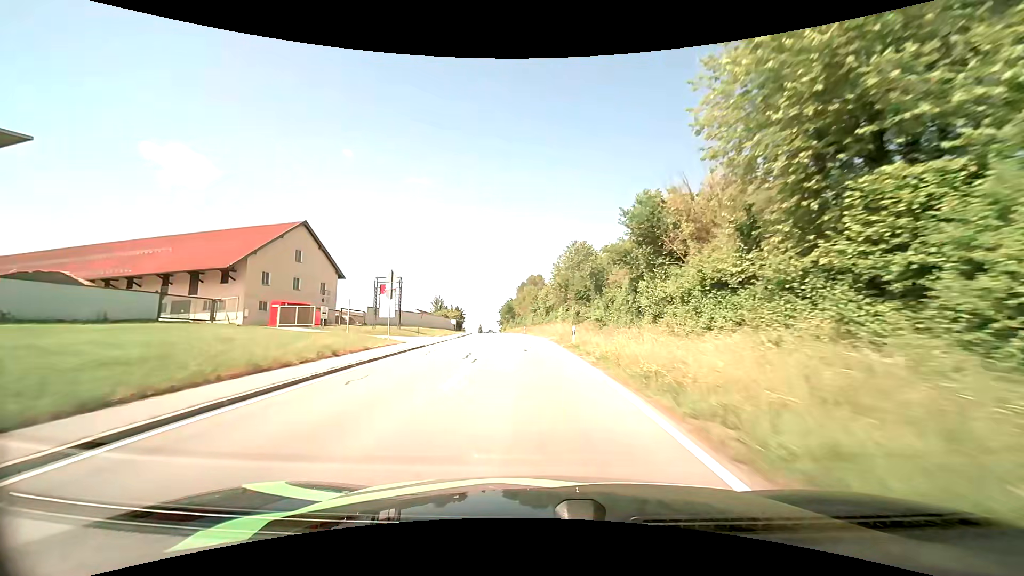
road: tertiary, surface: asphalt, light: Day
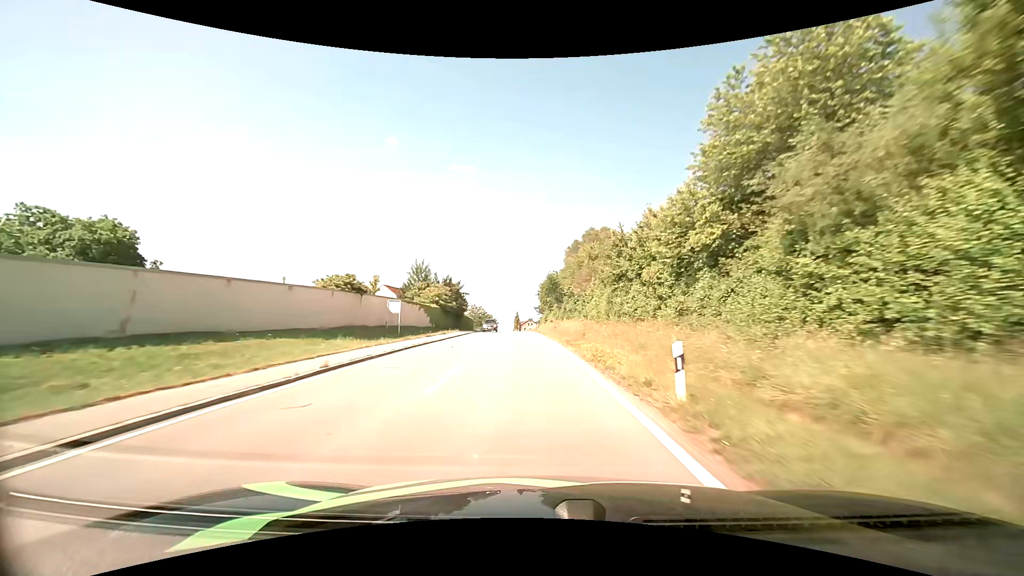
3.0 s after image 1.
(-3.4, +61.1) m; -5°
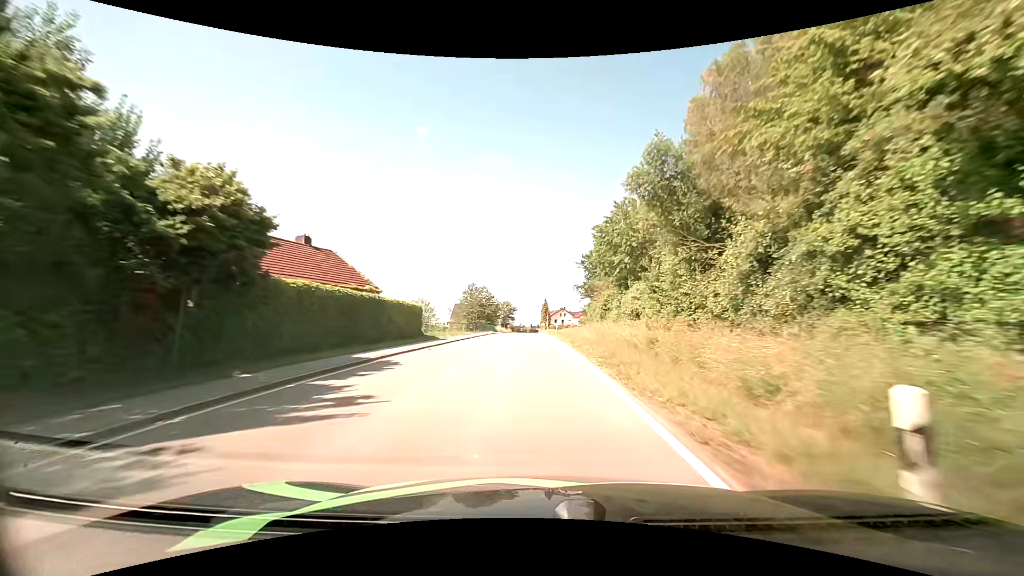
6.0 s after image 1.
(-1.9, +58.3) m; -3°
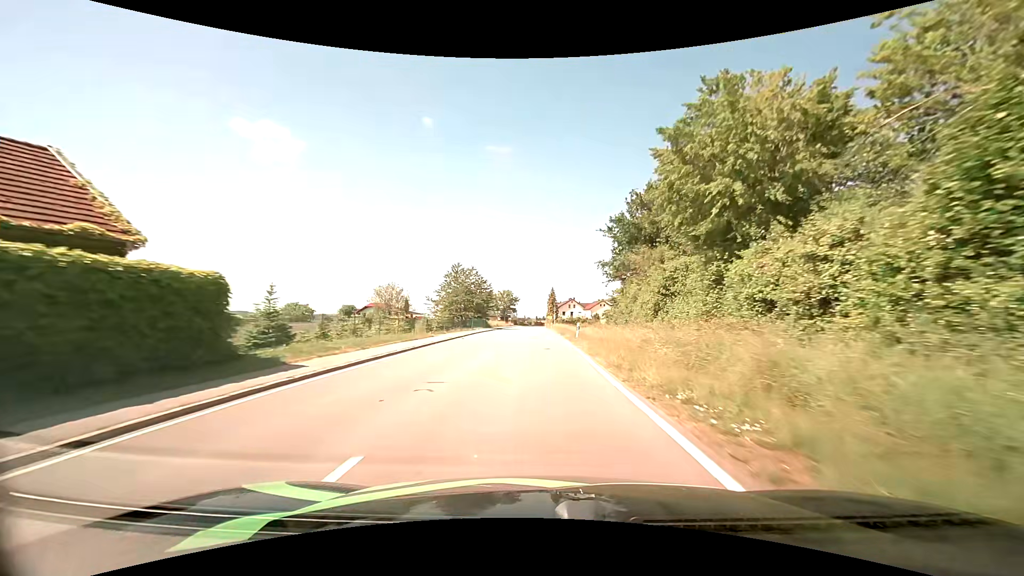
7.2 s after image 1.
(-0.2, +22.0) m; -1°
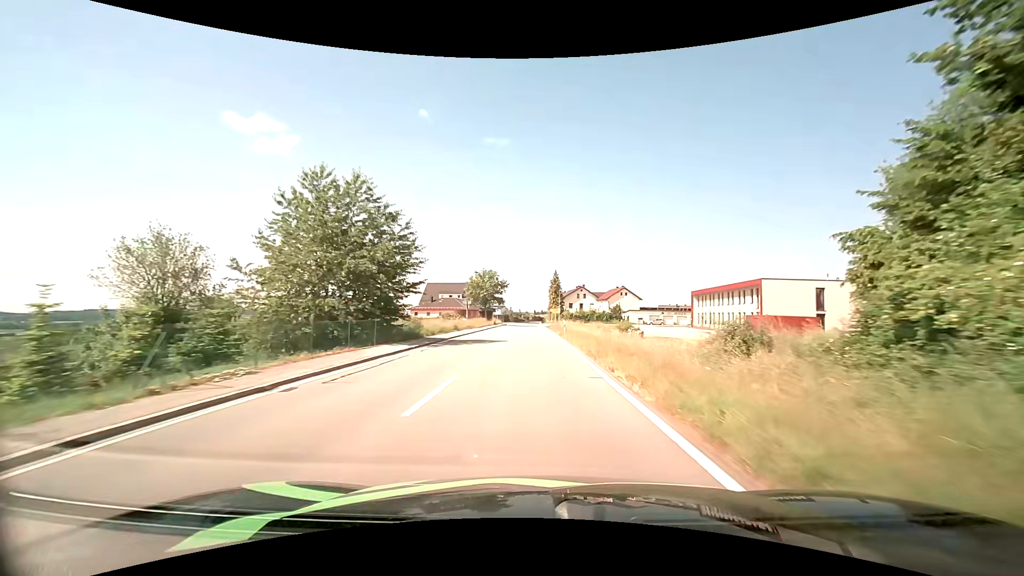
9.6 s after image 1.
(+0.1, +42.2) m; 0°
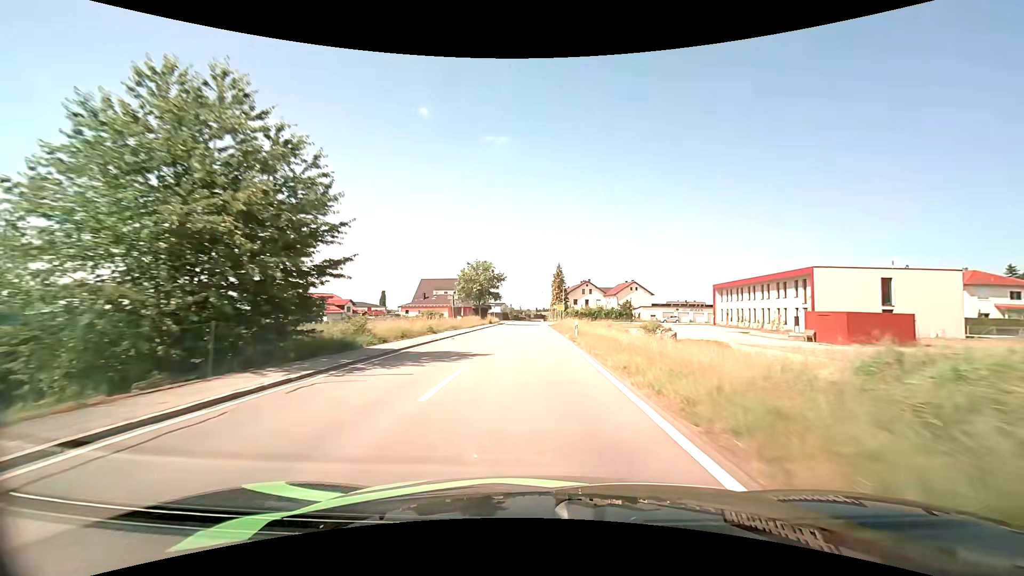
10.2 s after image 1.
(0.0, +10.6) m; 0°
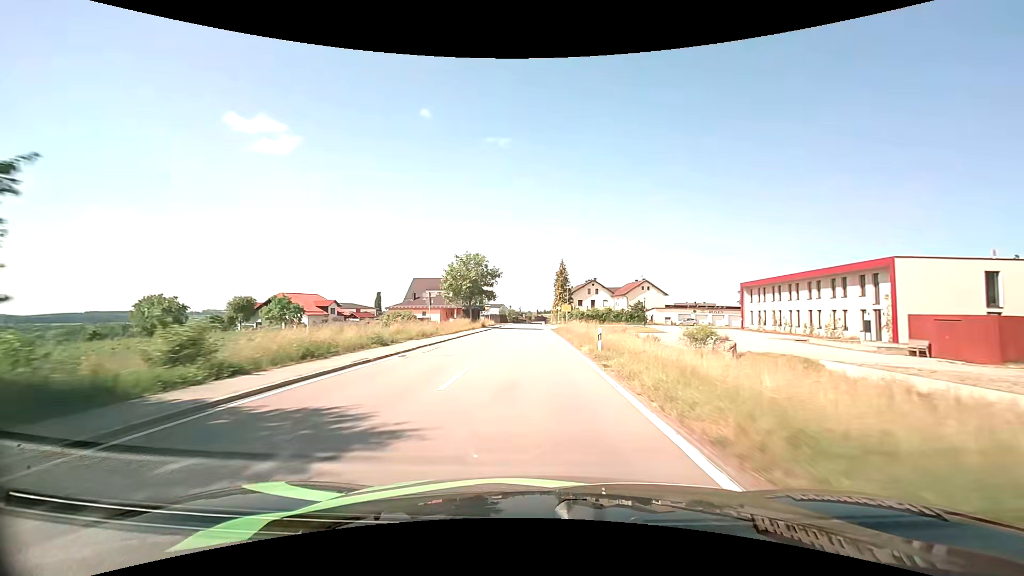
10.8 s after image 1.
(0.0, +10.7) m; 0°
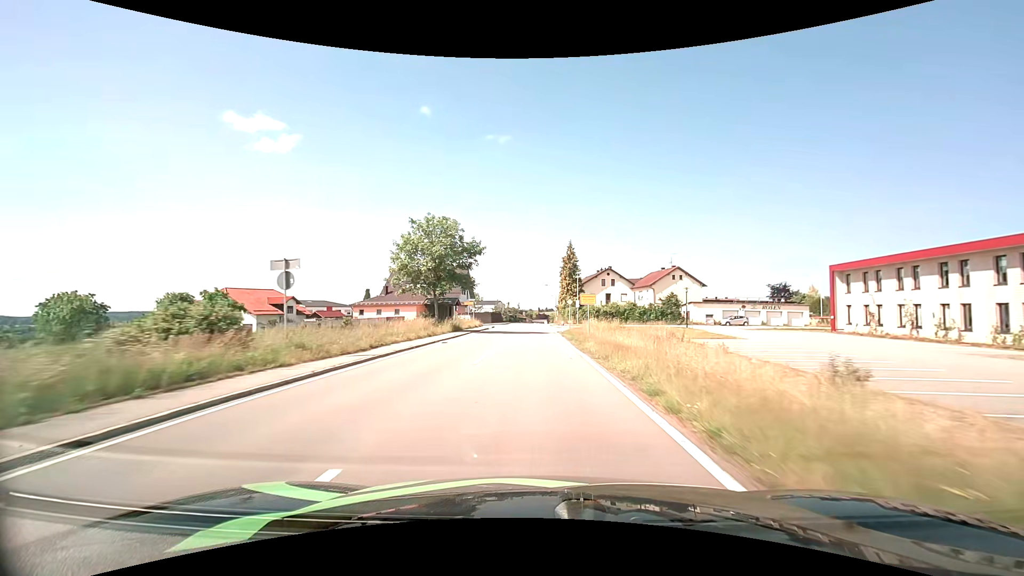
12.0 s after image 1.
(-0.1, +21.2) m; 0°
(0, +10) (0, +20) (0, +30) (0, +40) (0, +50) (0, +60) (0, +70) (0, +80) (0, +90) (0, +100) m
